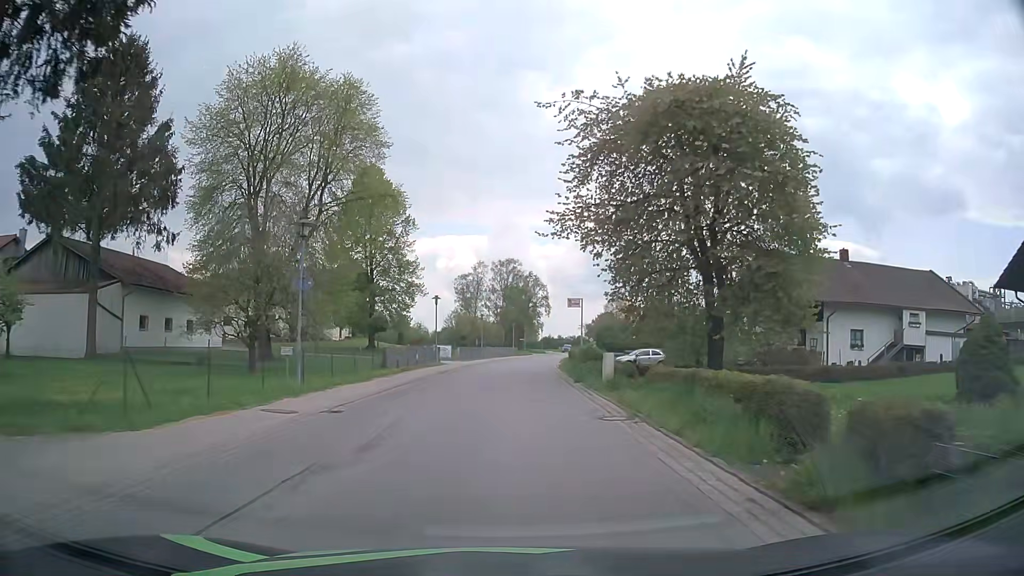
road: secondary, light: Day
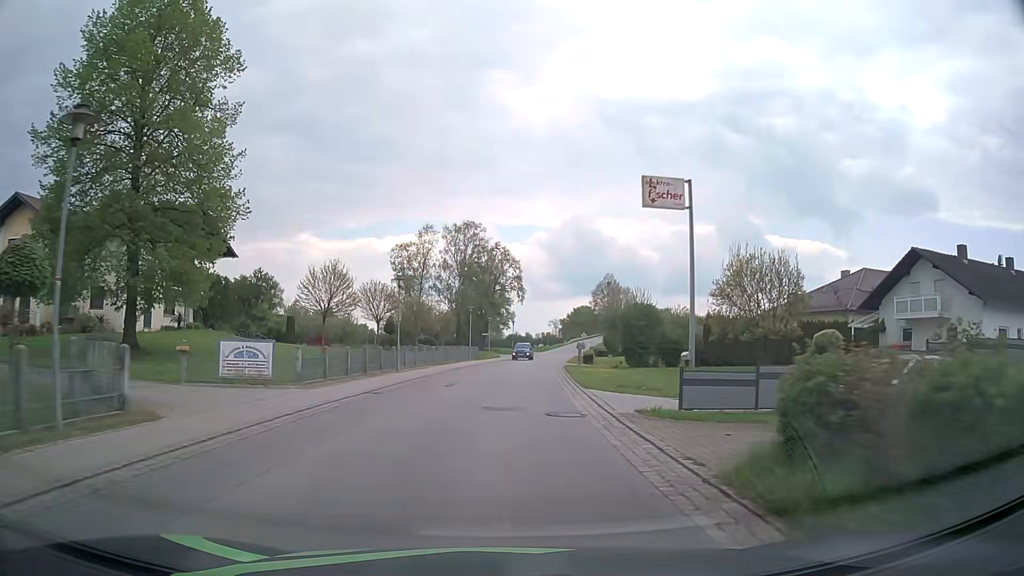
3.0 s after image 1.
(+1.1, +36.9) m; +3°
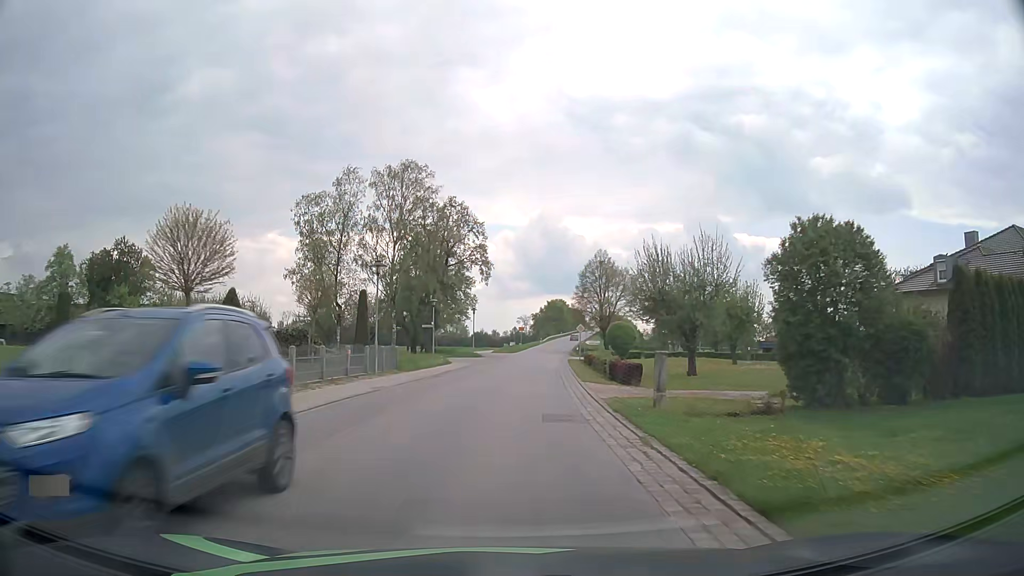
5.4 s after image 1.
(+1.0, +29.8) m; +3°
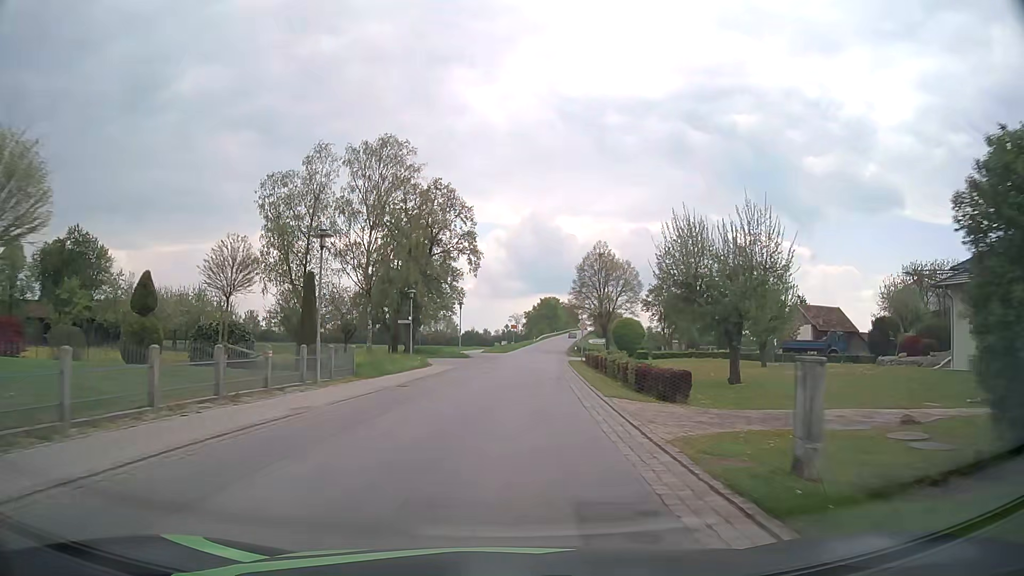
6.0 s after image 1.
(0.0, +7.5) m; +1°
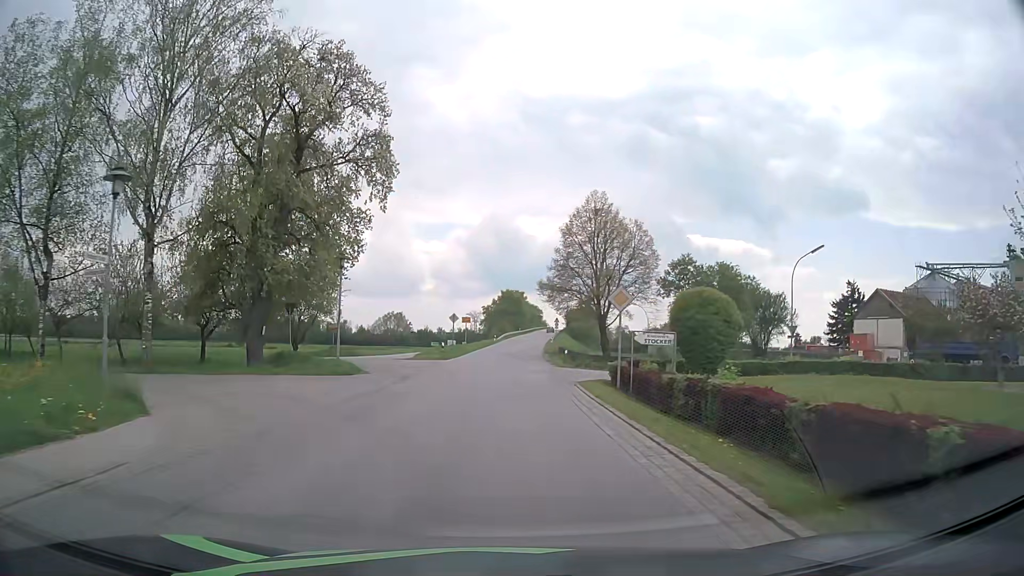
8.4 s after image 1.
(+1.0, +29.9) m; +4°
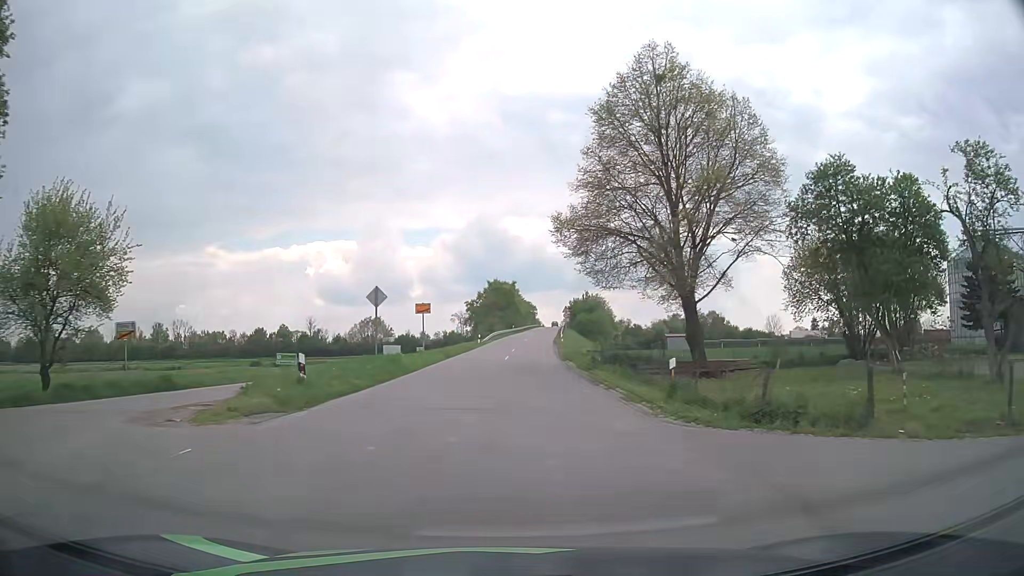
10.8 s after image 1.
(+0.1, +30.1) m; +1°
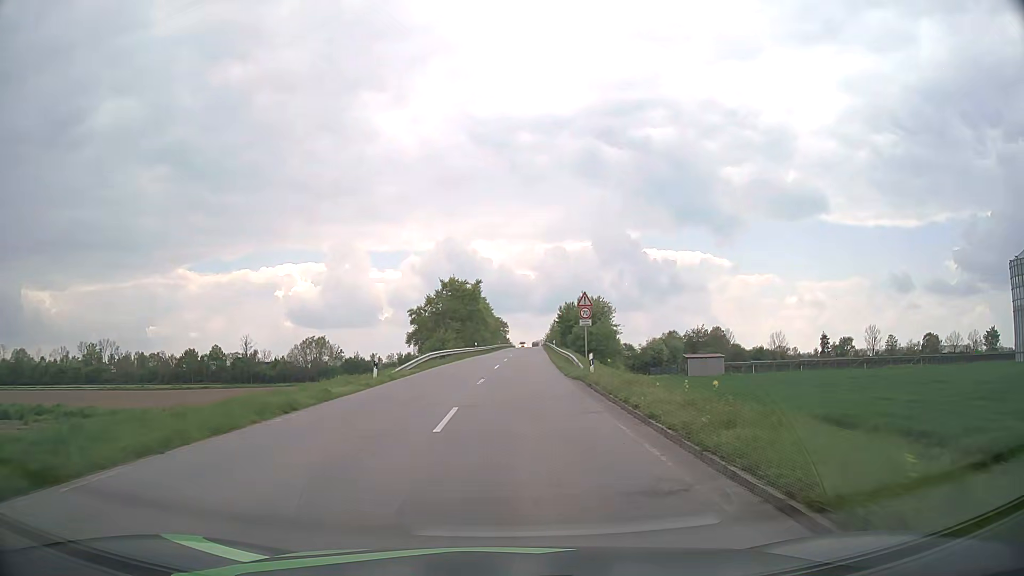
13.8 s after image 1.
(+0.6, +40.3) m; +2°
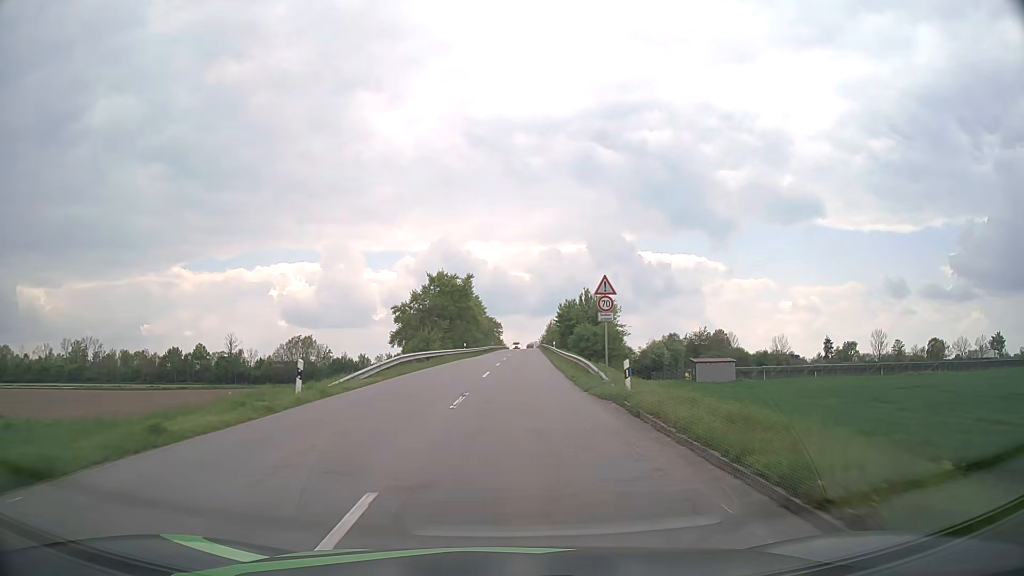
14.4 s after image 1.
(0.0, +8.7) m; 0°
